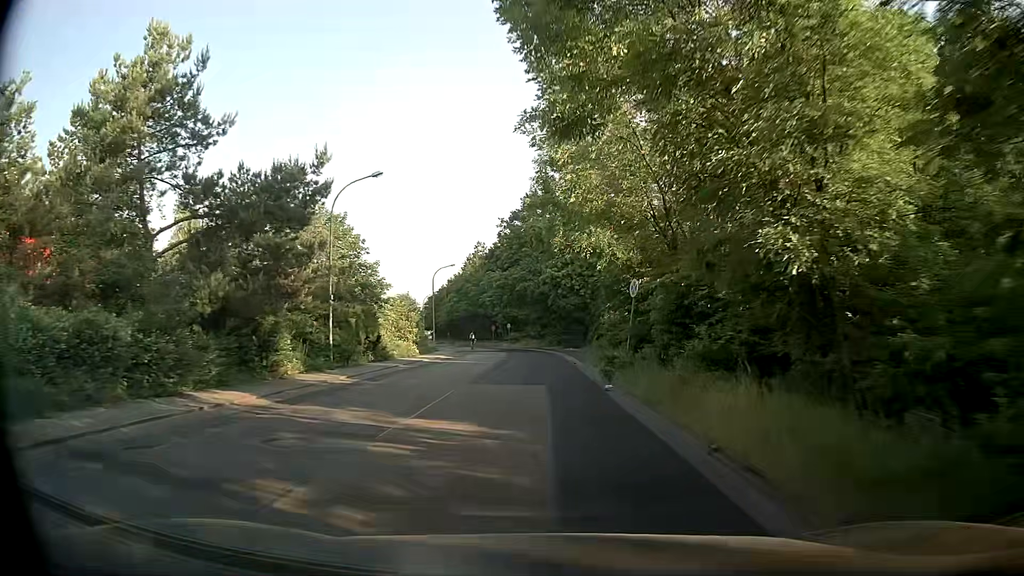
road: unclassified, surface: asphalt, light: Day
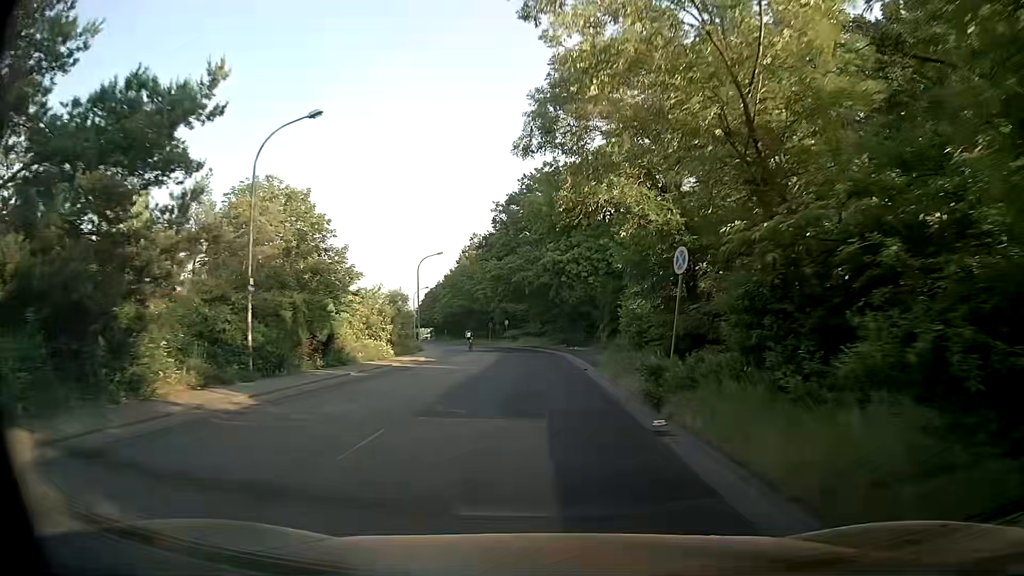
(0.0, +7.8) m; -1°
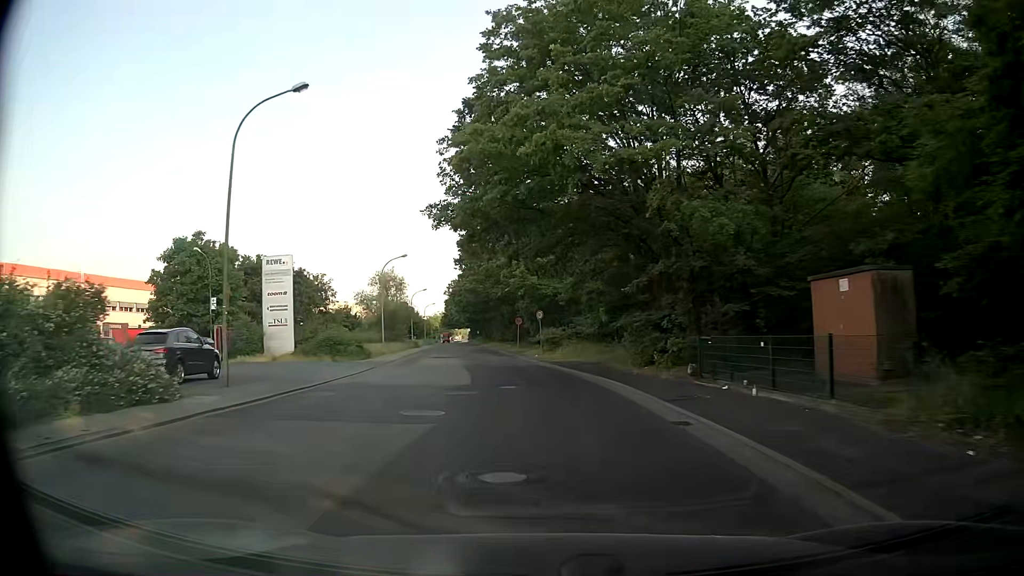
(-0.3, +38.9) m; -4°
(0, +10) (-1, +20) (-2, +30) (-3, +40) (-4, +50) (-6, +60) (-7, +70) (-8, +80) (-10, +89) (-11, +99) m
